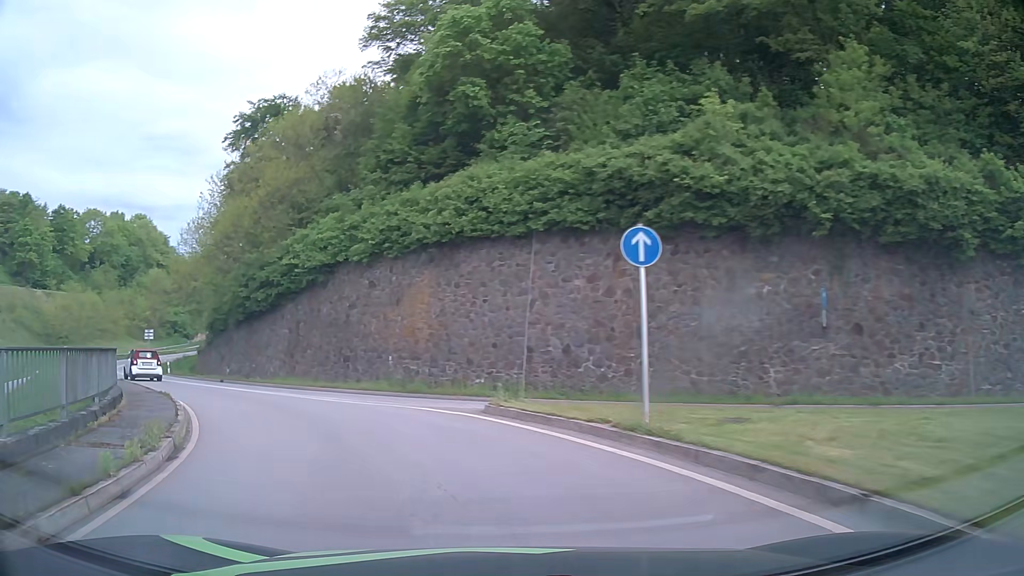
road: primary_link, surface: asphalt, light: Day
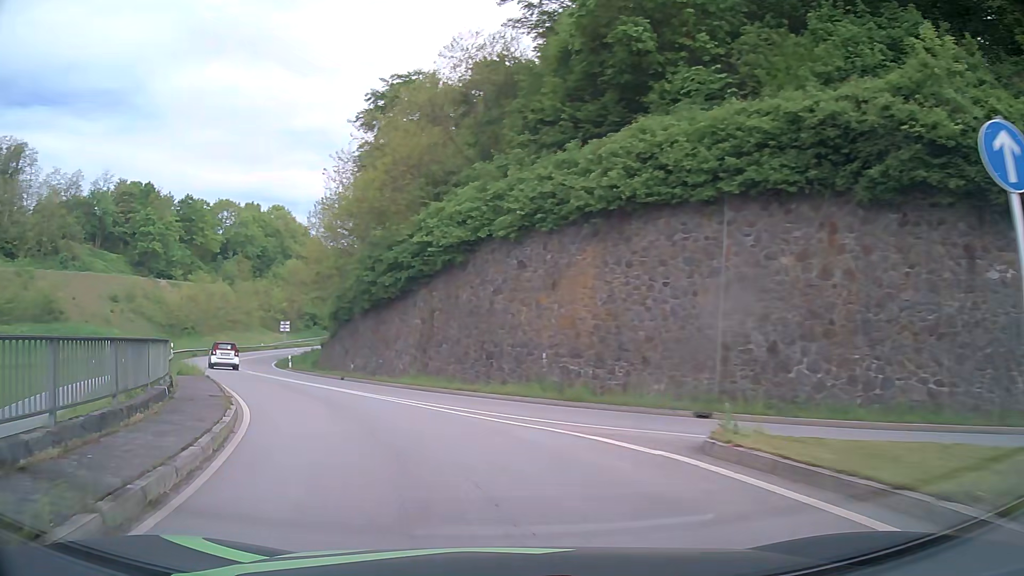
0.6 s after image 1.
(-0.6, +5.4) m; -13°
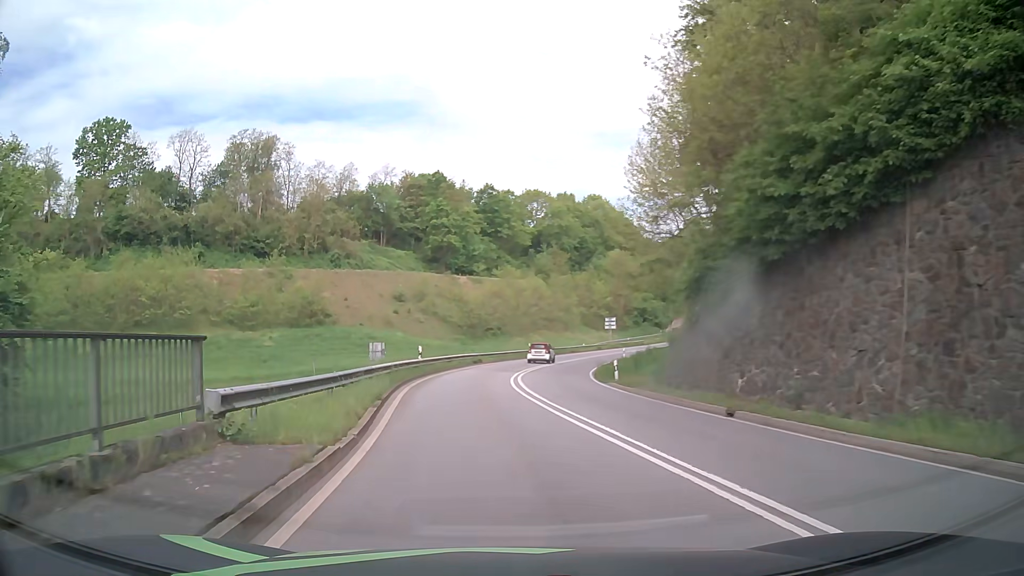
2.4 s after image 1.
(-4.8, +17.2) m; -28°
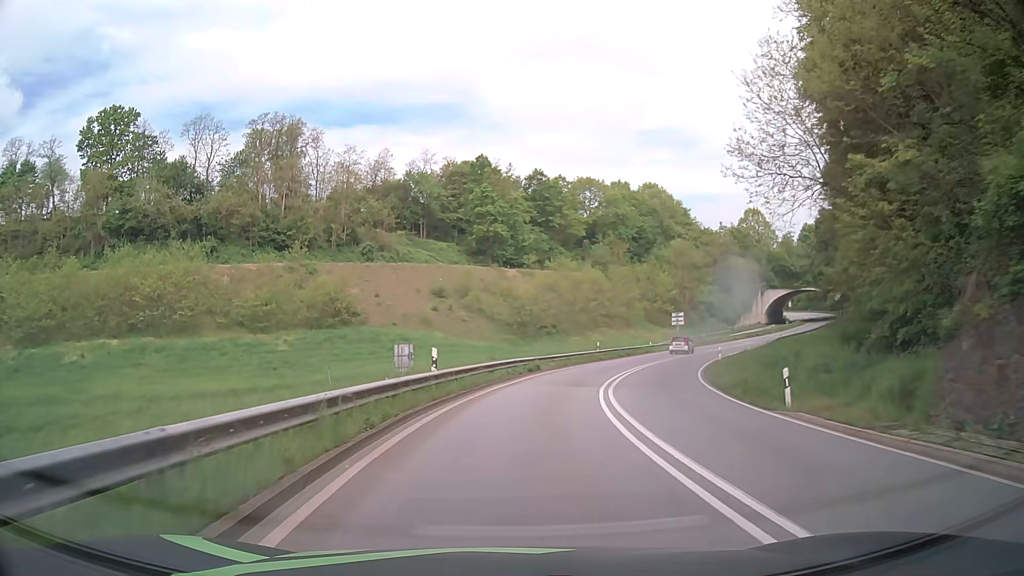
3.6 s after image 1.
(-0.8, +13.6) m; -5°
(0, +10) (+1, +20) (+3, +30) (+5, +39) (+9, +49) (+13, +58) (+18, +67) (+23, +75) (+29, +83) (+35, +91) m
